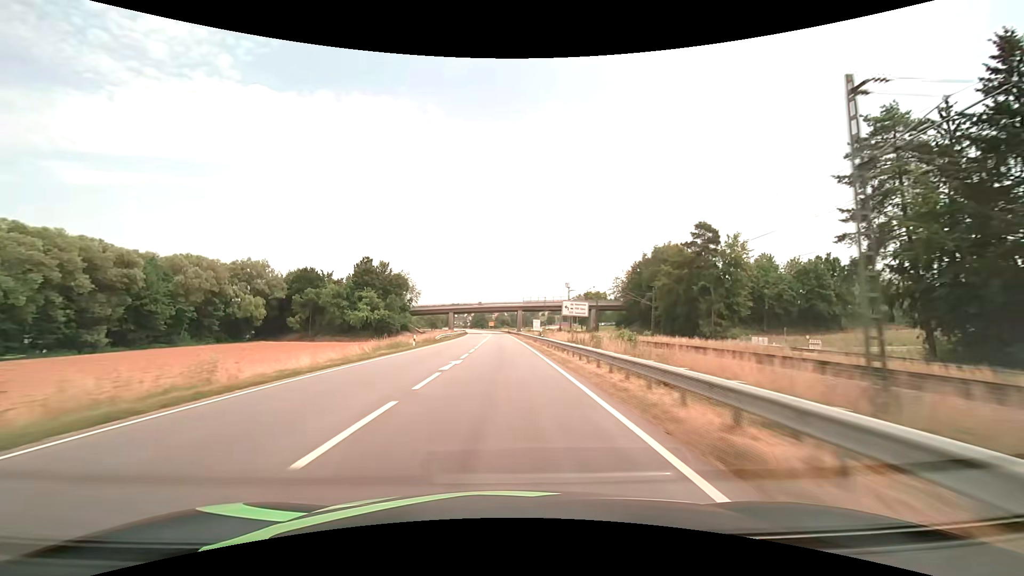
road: primary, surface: asphalt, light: Day
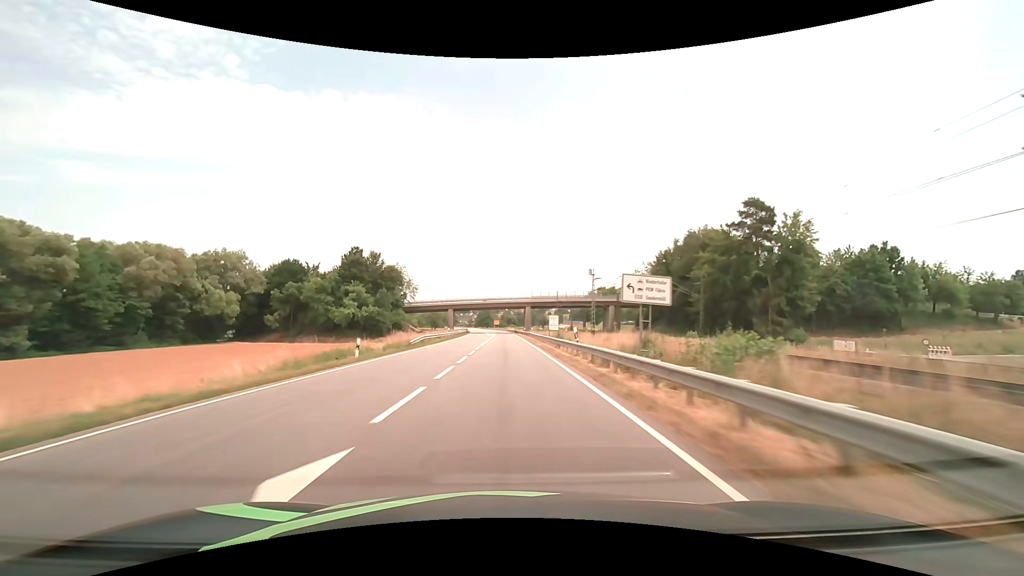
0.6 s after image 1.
(-0.1, +15.9) m; -1°
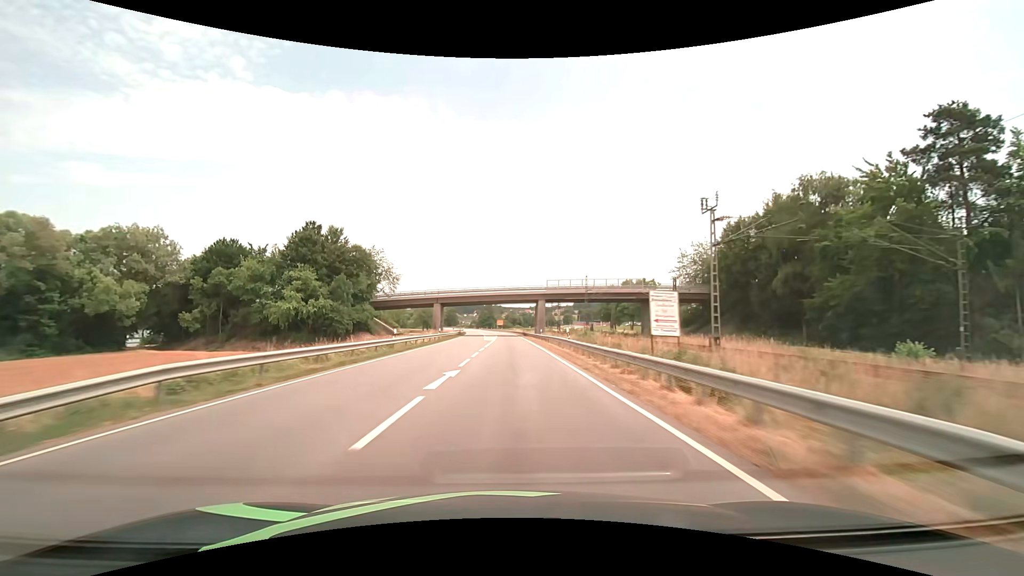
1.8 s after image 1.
(-0.3, +31.7) m; -1°
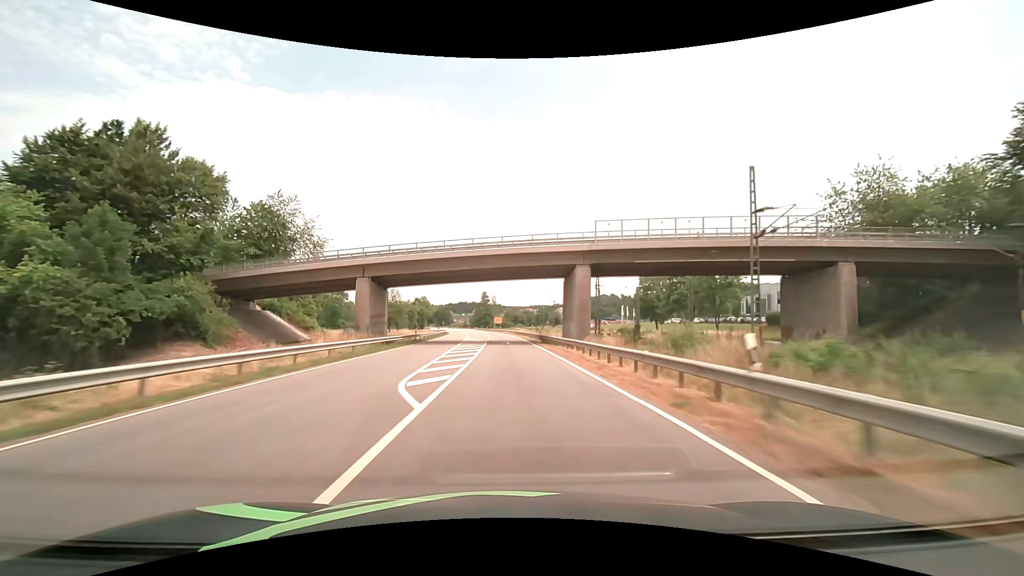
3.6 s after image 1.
(-0.1, +47.6) m; 0°
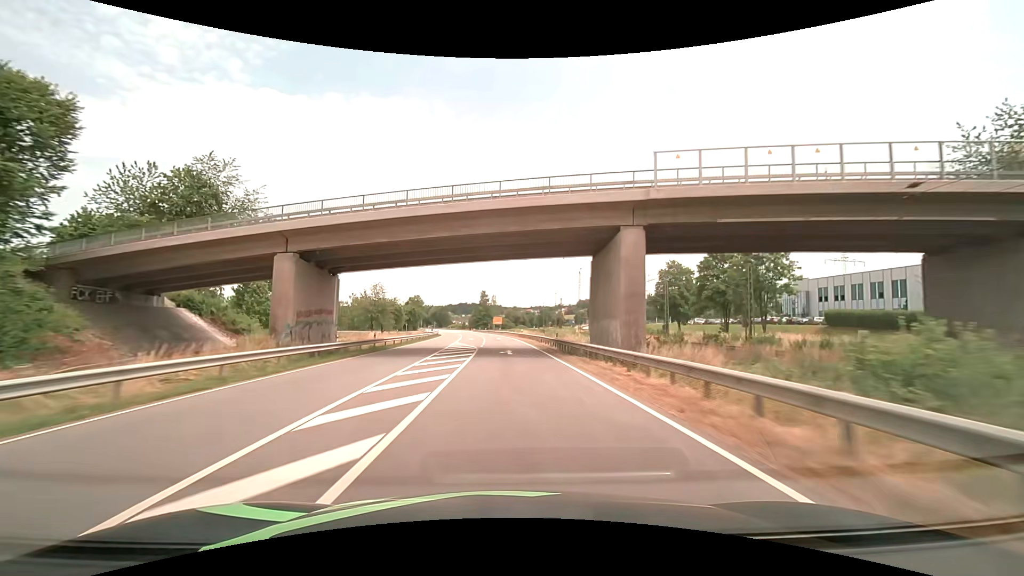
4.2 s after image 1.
(0.0, +15.9) m; 0°
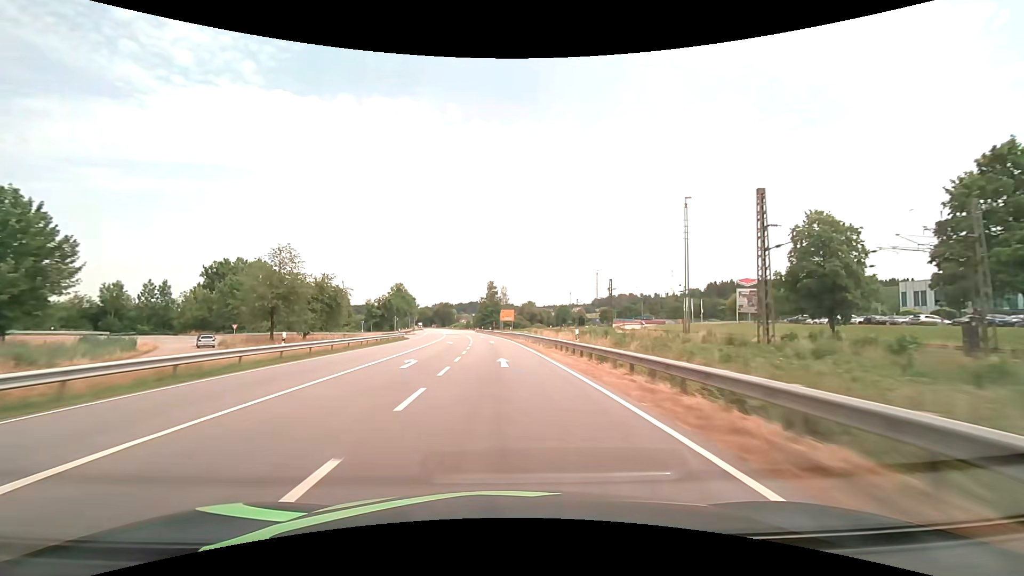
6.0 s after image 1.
(-0.4, +47.6) m; -1°
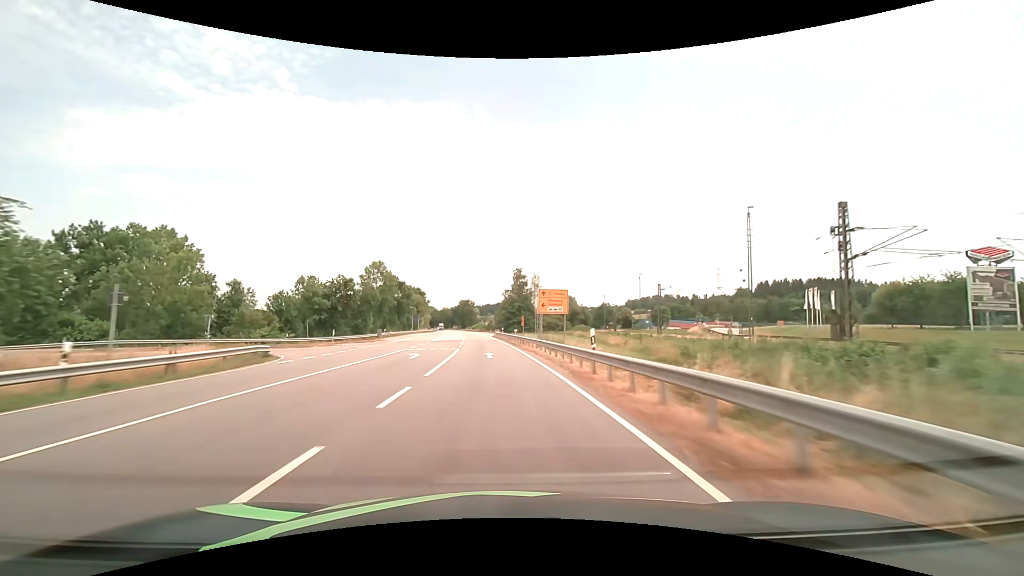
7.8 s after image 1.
(-1.4, +47.5) m; -3°
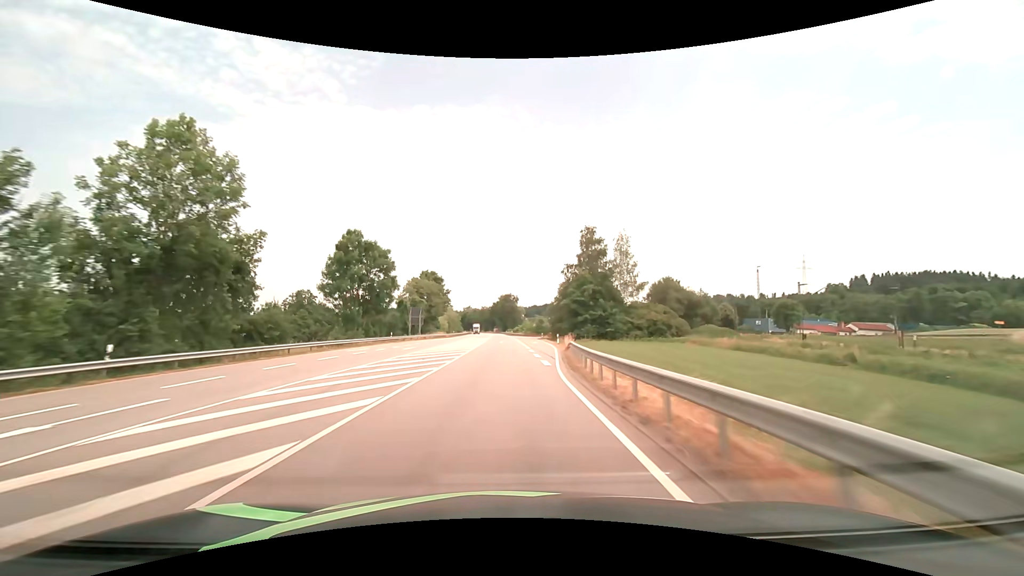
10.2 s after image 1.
(-2.8, +63.2) m; -5°
(0, +10) (0, +20) (0, +30) (0, +40) (-1, +50) (-1, +60) (-1, +70) (-1, +80) (-2, +90) (-2, +100) m
